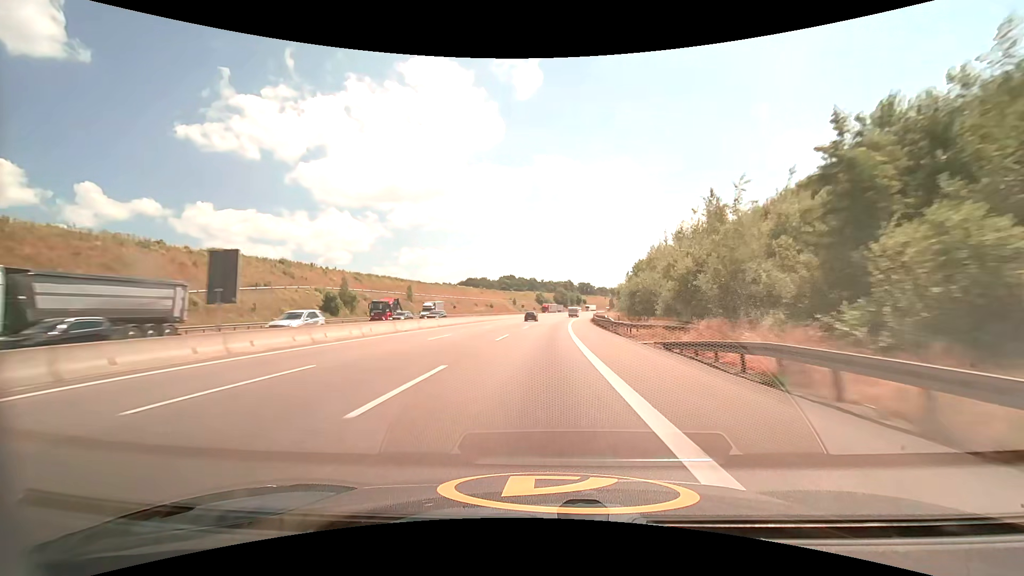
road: motorway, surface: asphalt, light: Day
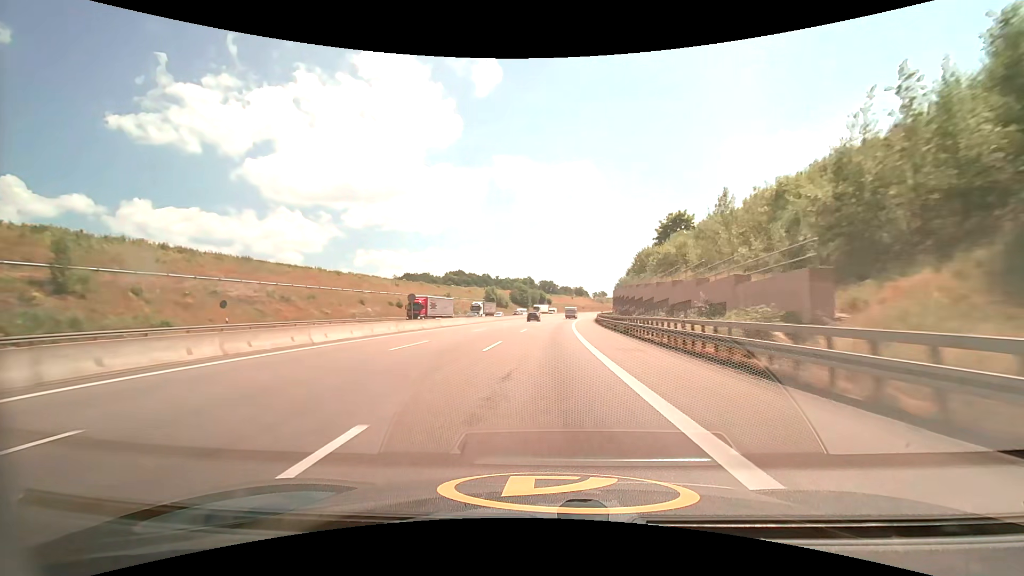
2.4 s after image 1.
(+2.9, +77.9) m; +5°
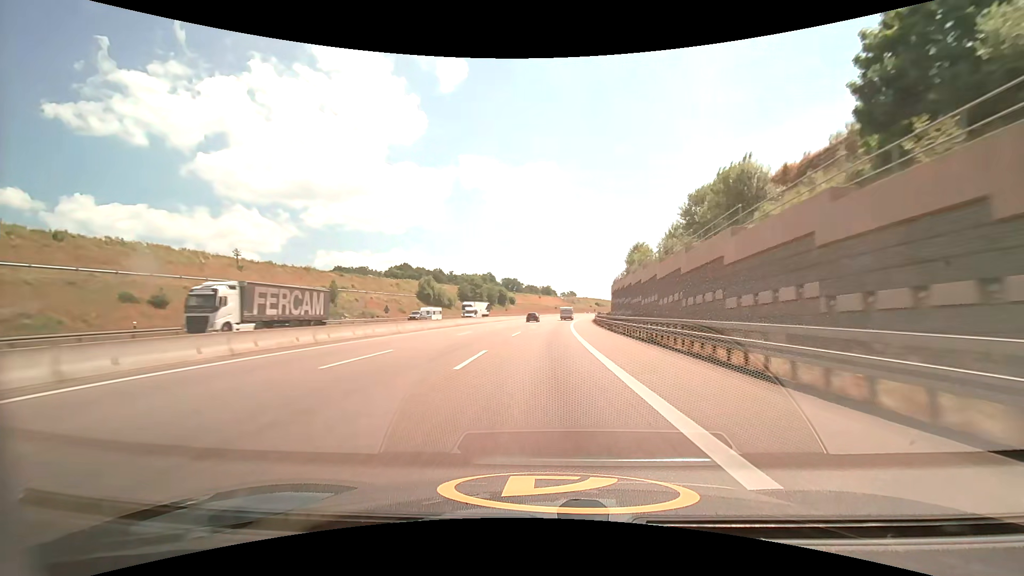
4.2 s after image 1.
(+2.0, +58.9) m; +4°
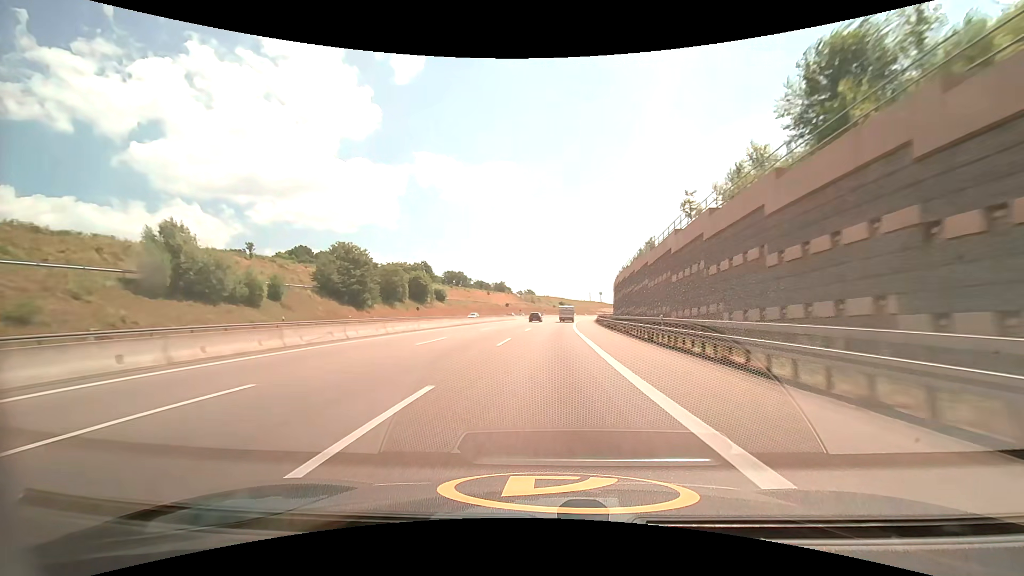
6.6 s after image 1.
(+3.4, +80.3) m; +5°
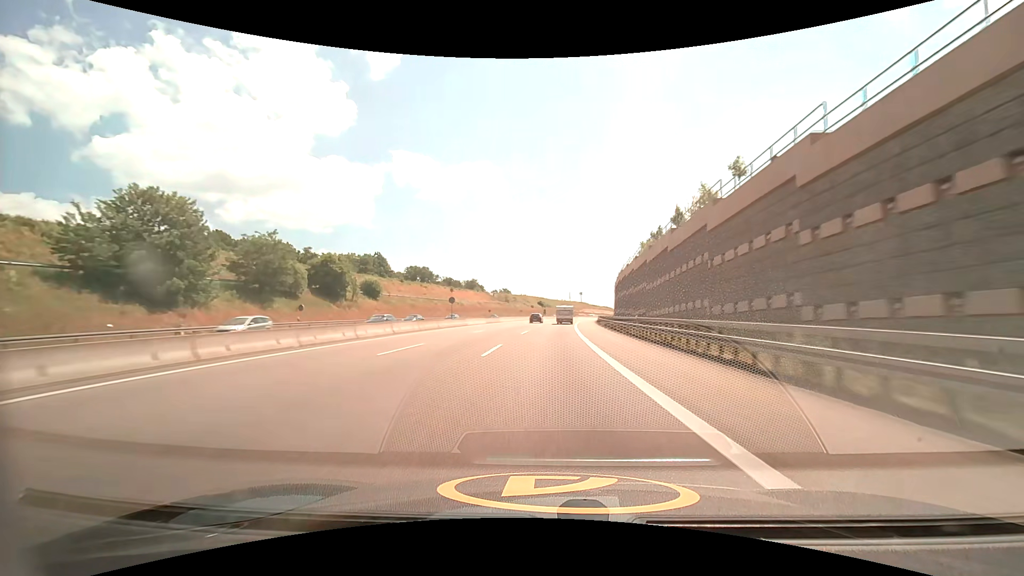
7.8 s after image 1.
(+1.0, +40.5) m; +3°
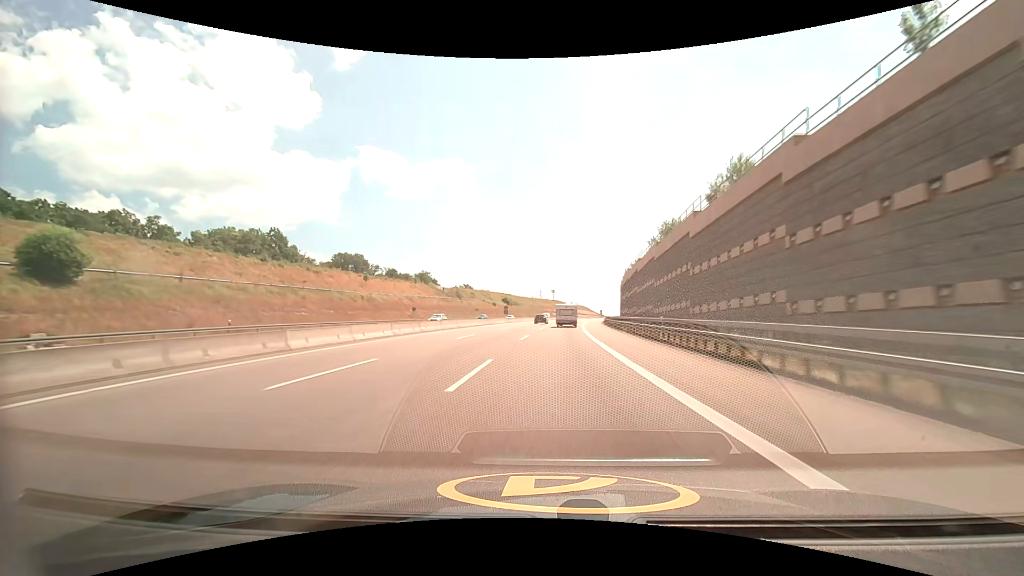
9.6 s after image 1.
(+2.0, +61.0) m; +3°
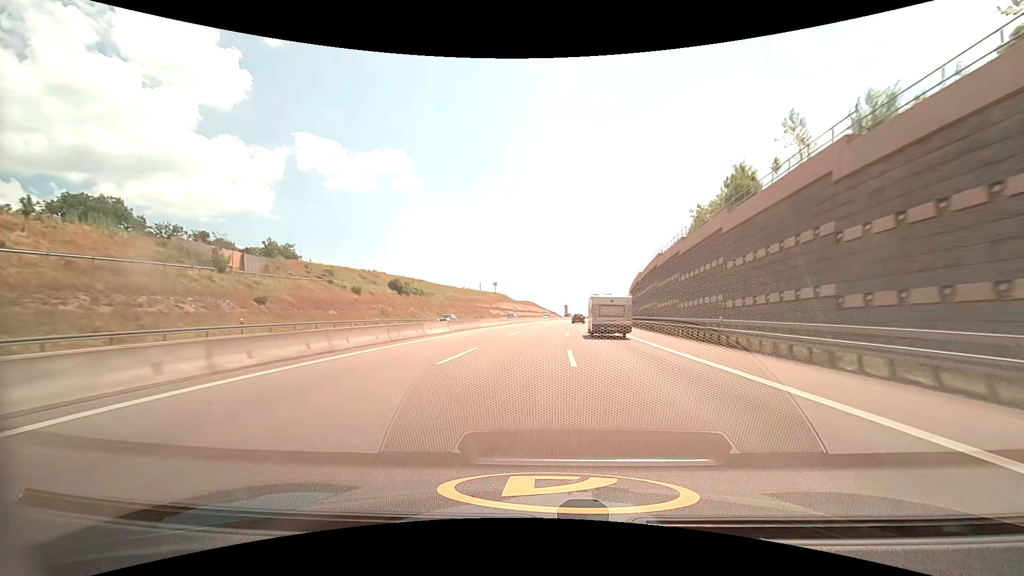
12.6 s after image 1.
(+5.0, +102.5) m; +6°
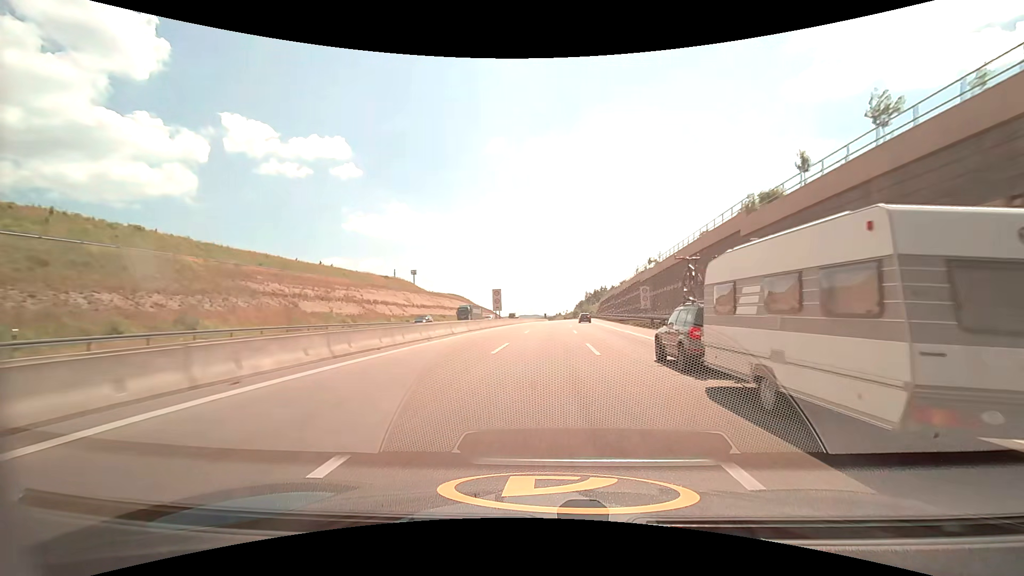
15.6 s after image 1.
(+6.6, +102.9) m; +7°
(0, +10) (0, +20) (0, +30) (+1, +40) (+1, +50) (+1, +60) (+2, +70) (+2, +80) (+3, +90) (+4, +100) m
